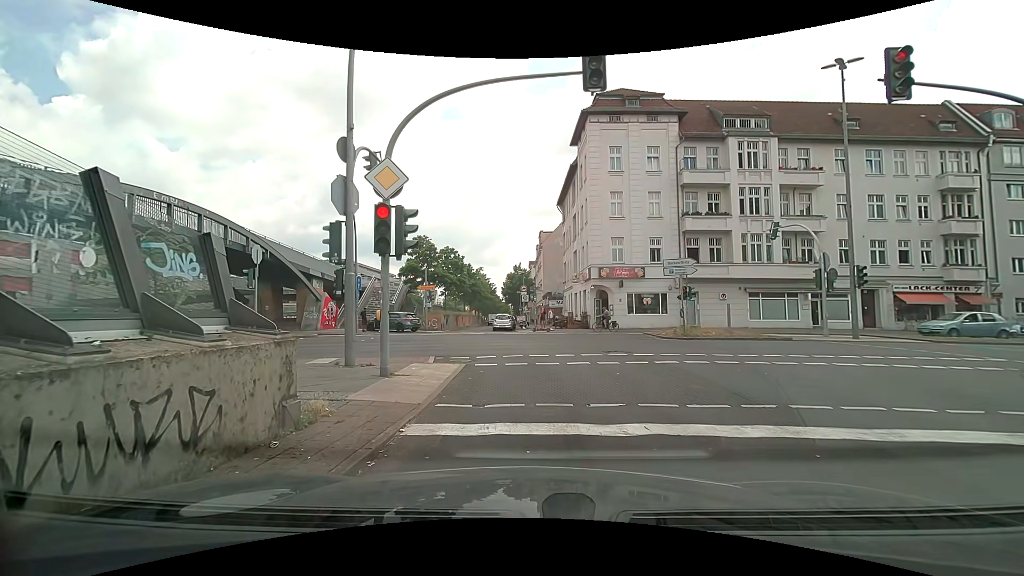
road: motorway_link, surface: asphalt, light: Day
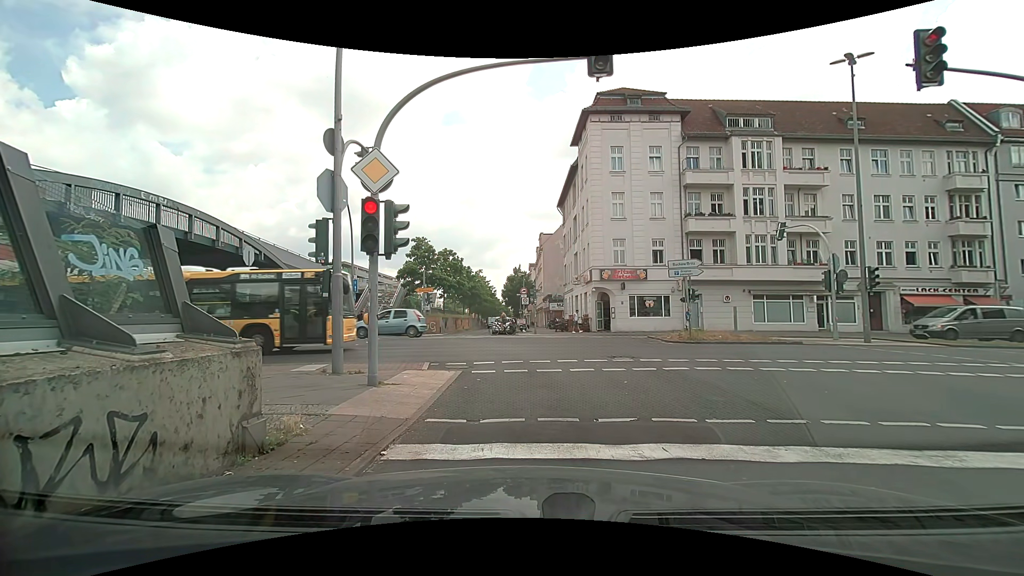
(0.0, +0.7) m; 0°
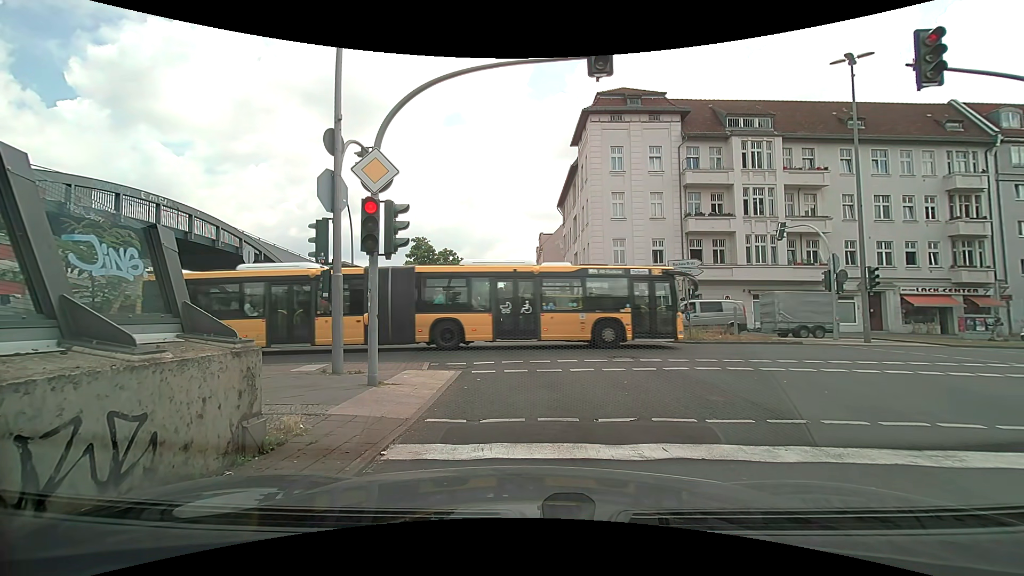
(0.0, 0.0) m; 0°
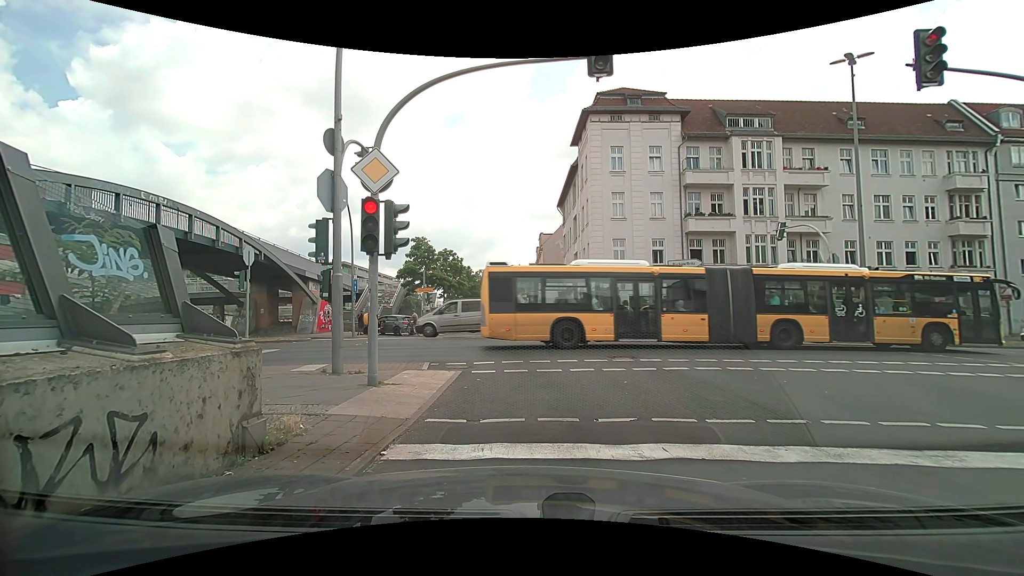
(0.0, 0.0) m; 0°
